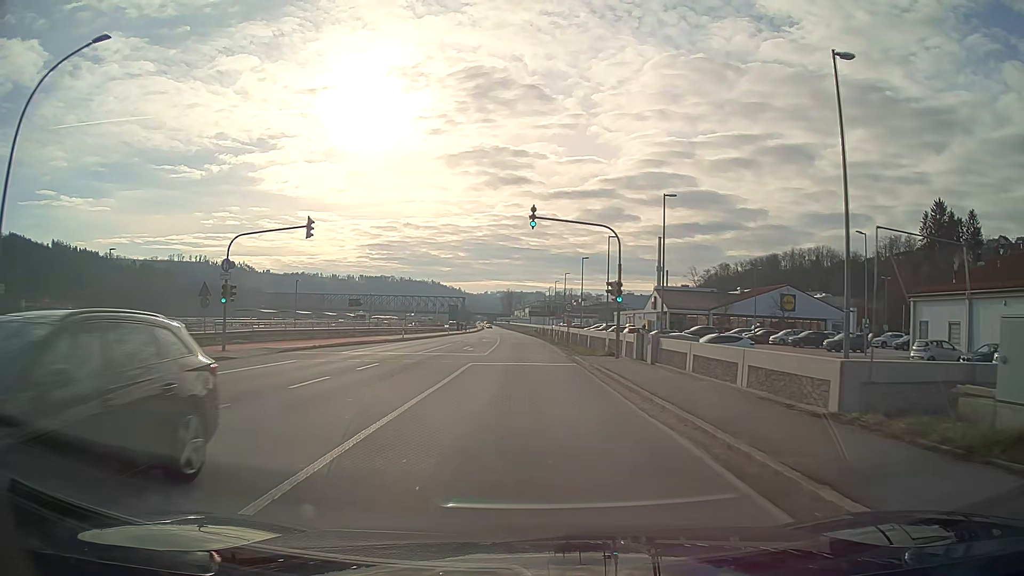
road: primary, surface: asphalt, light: Day
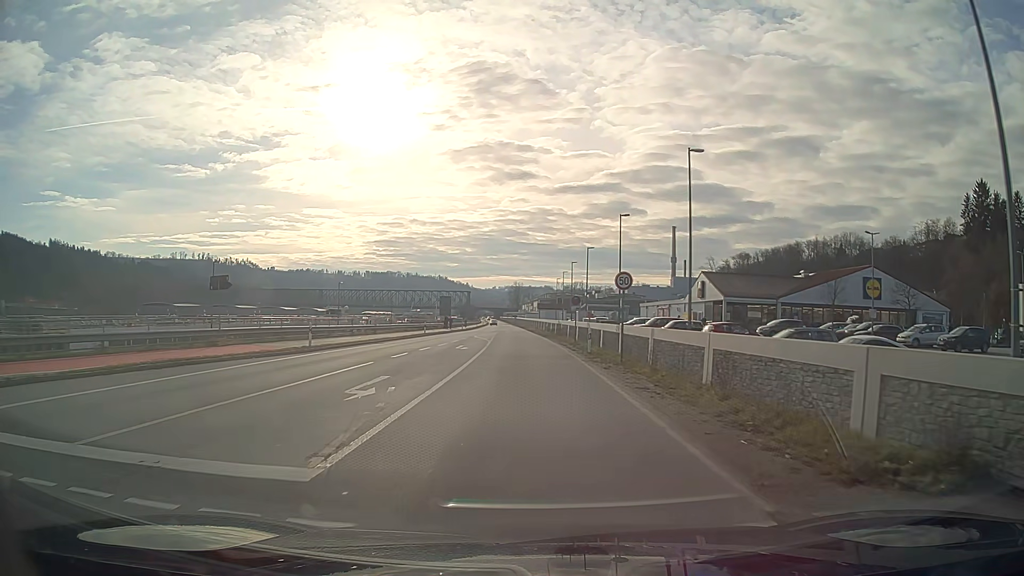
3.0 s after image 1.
(0.0, +25.1) m; -1°
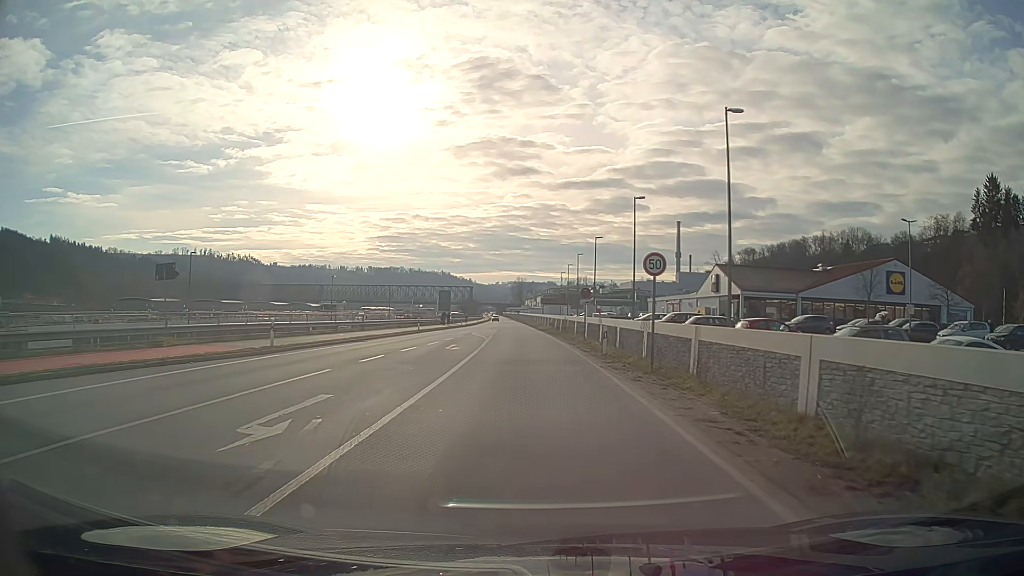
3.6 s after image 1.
(0.0, +5.0) m; 0°
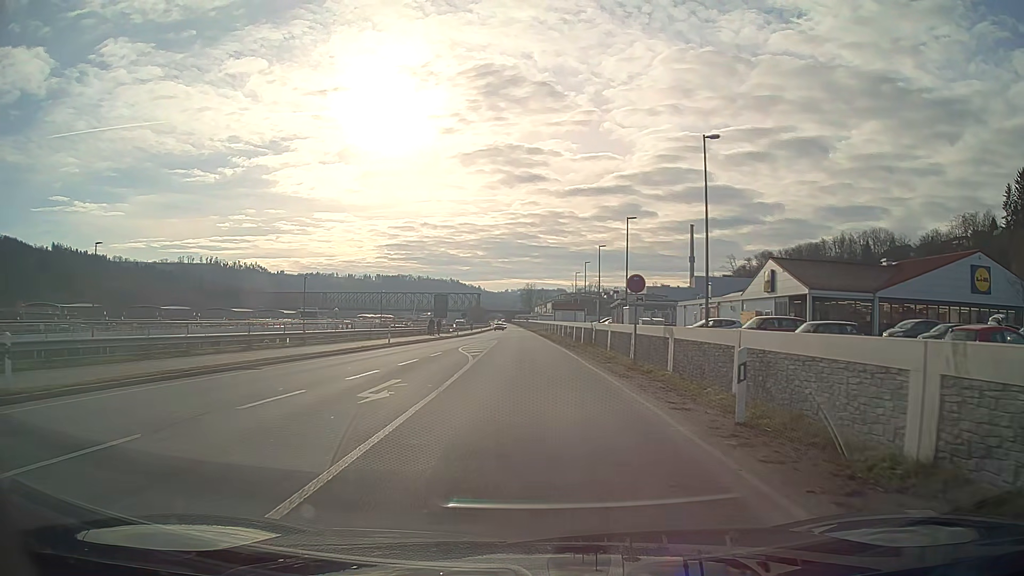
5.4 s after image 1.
(-0.1, +15.2) m; -1°
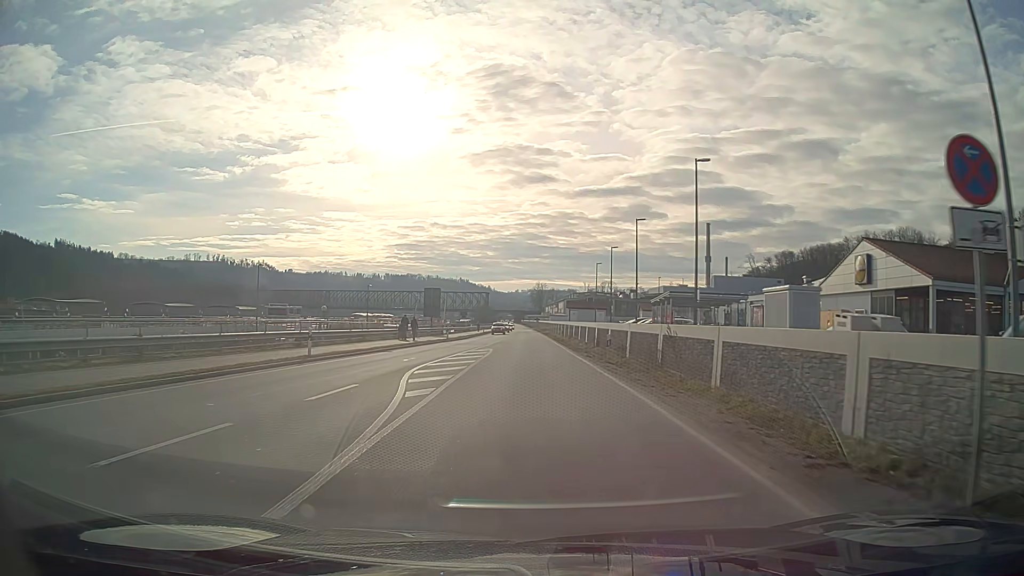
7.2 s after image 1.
(-0.1, +17.1) m; -1°
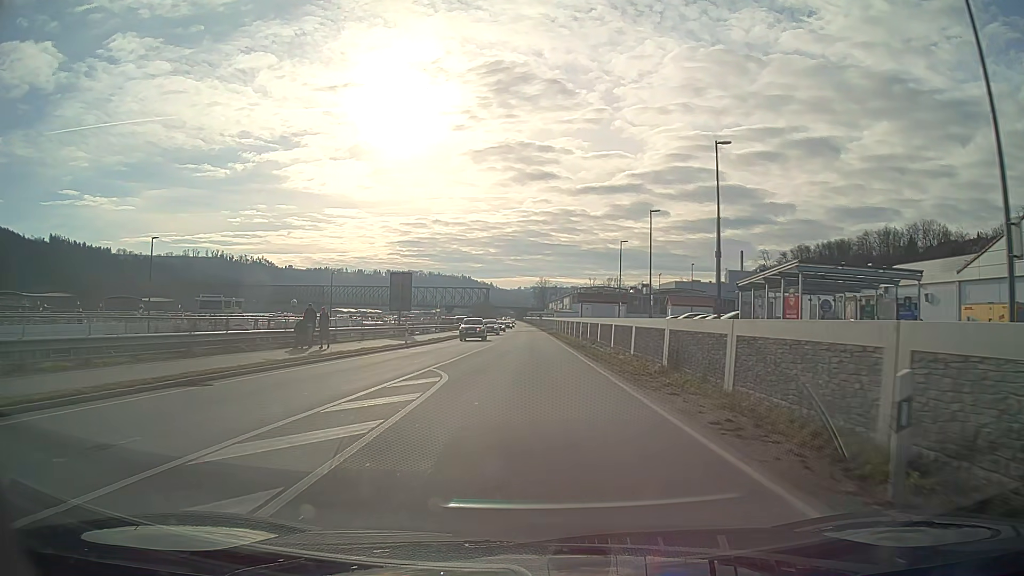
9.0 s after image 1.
(0.0, +19.9) m; 0°
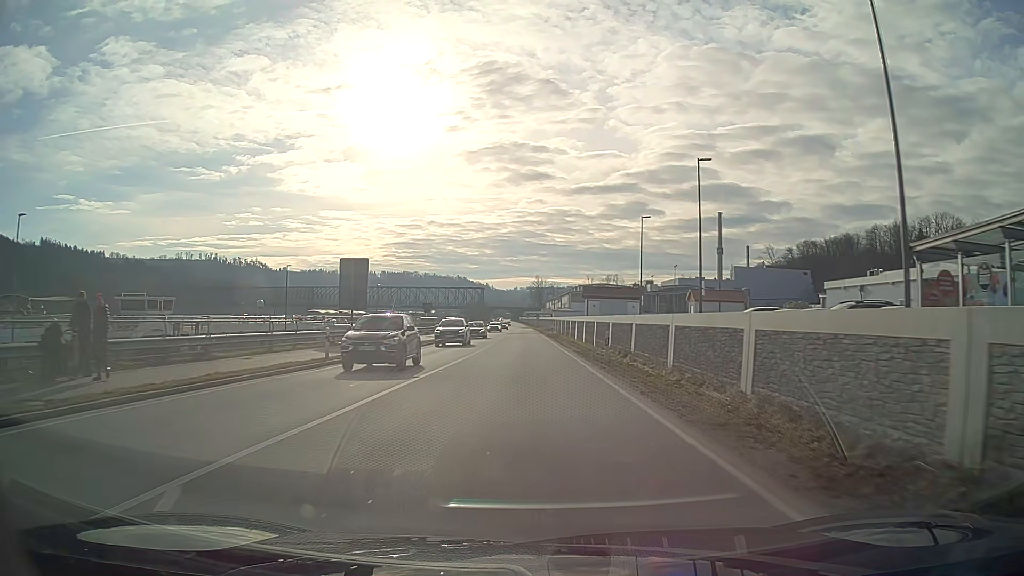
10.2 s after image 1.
(0.0, +14.1) m; 0°
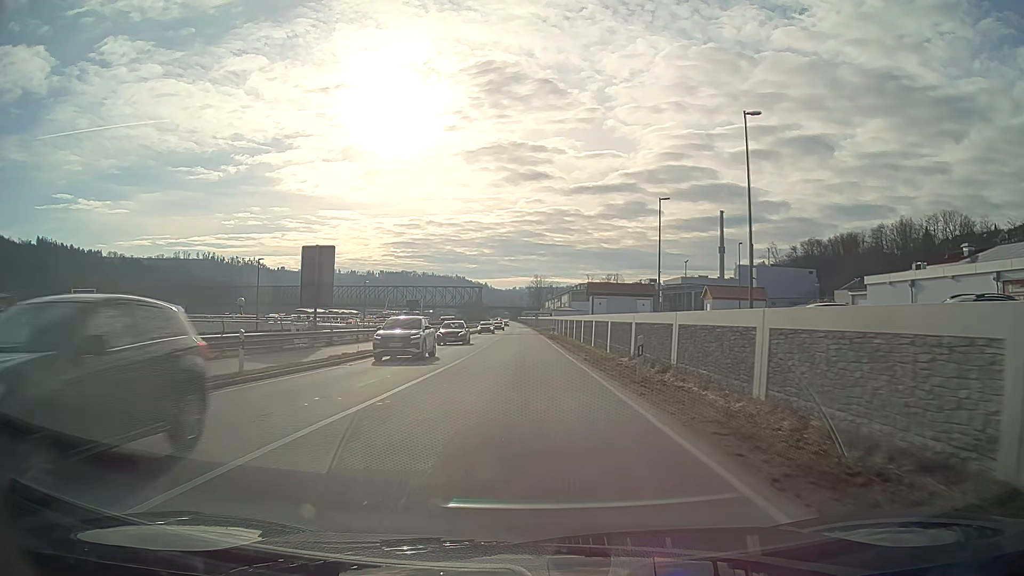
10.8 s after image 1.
(0.0, +7.2) m; 0°
(0, +10) (0, +20) (0, +30) (0, +40) (-1, +50) (-1, +60) (-1, +70) (-1, +80) (-1, +90) (-1, +100) m
